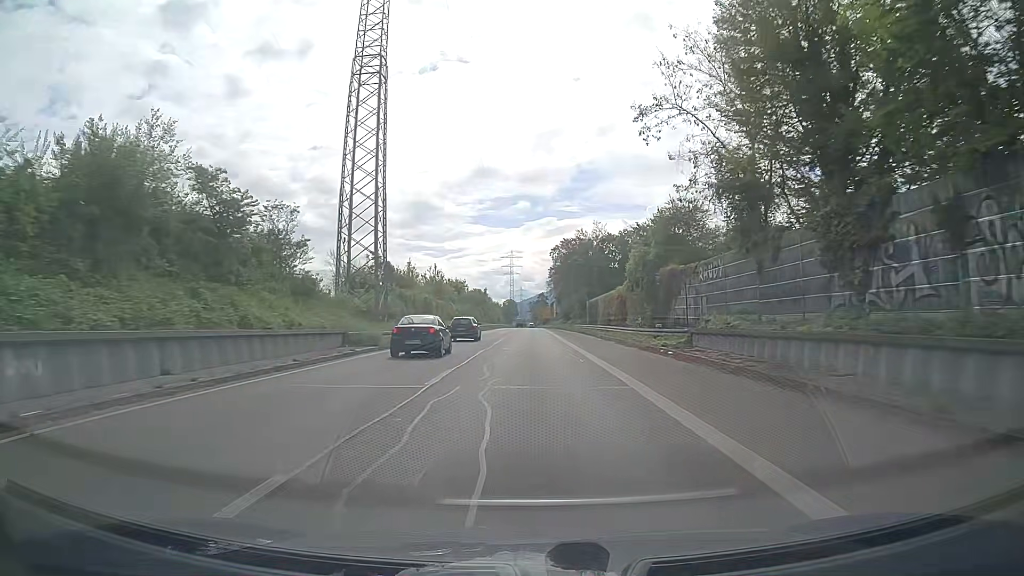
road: trunk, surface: asphalt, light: Day
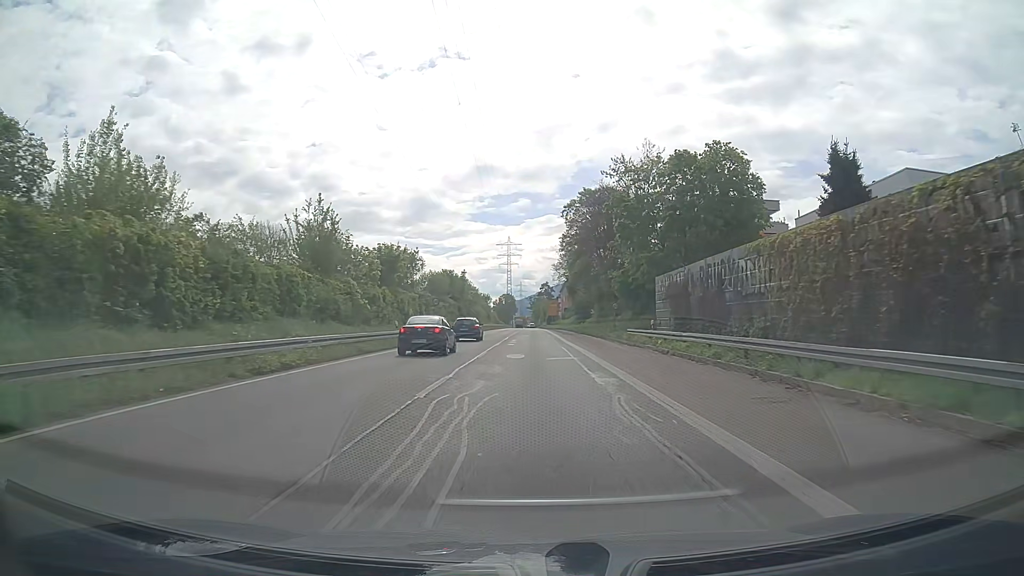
(0.0, +49.7) m; 0°
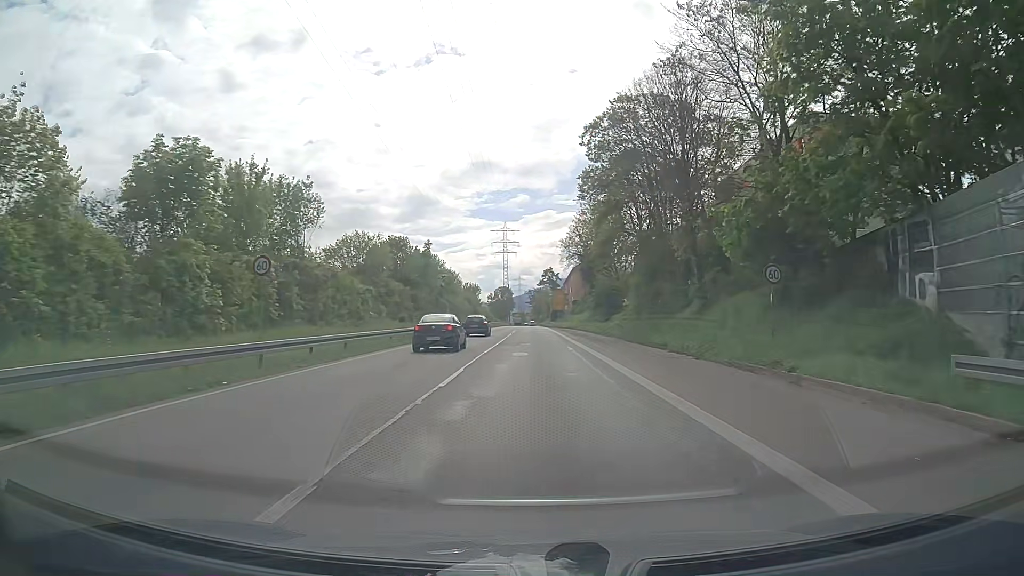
(-0.1, +34.4) m; 0°
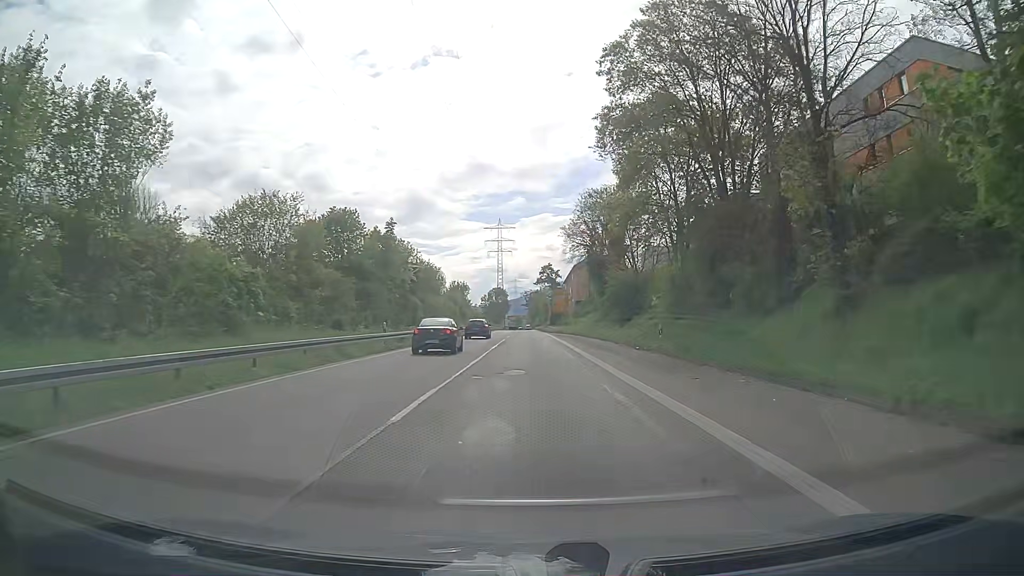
(0.0, +16.3) m; 0°
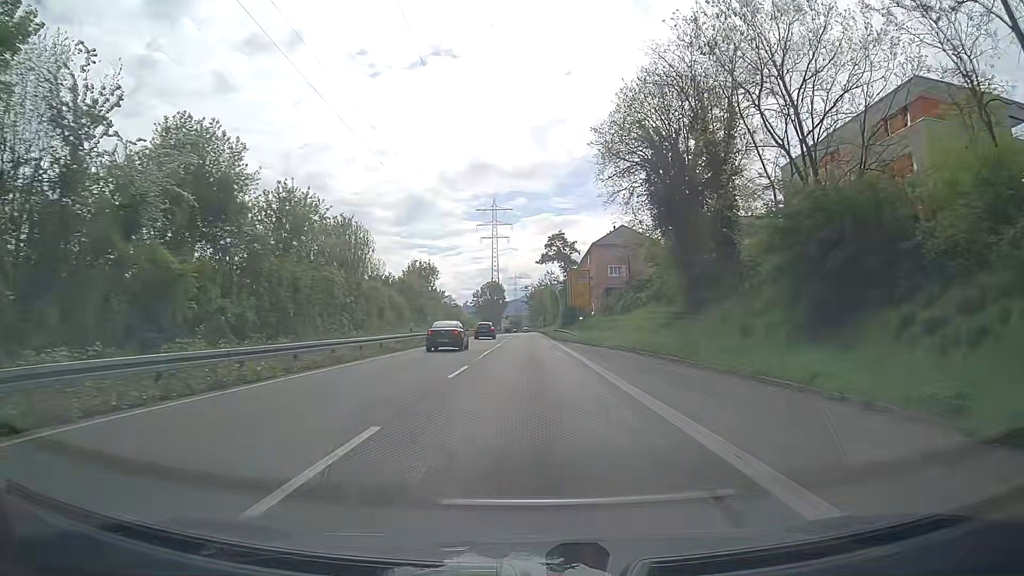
(-0.1, +40.8) m; -1°
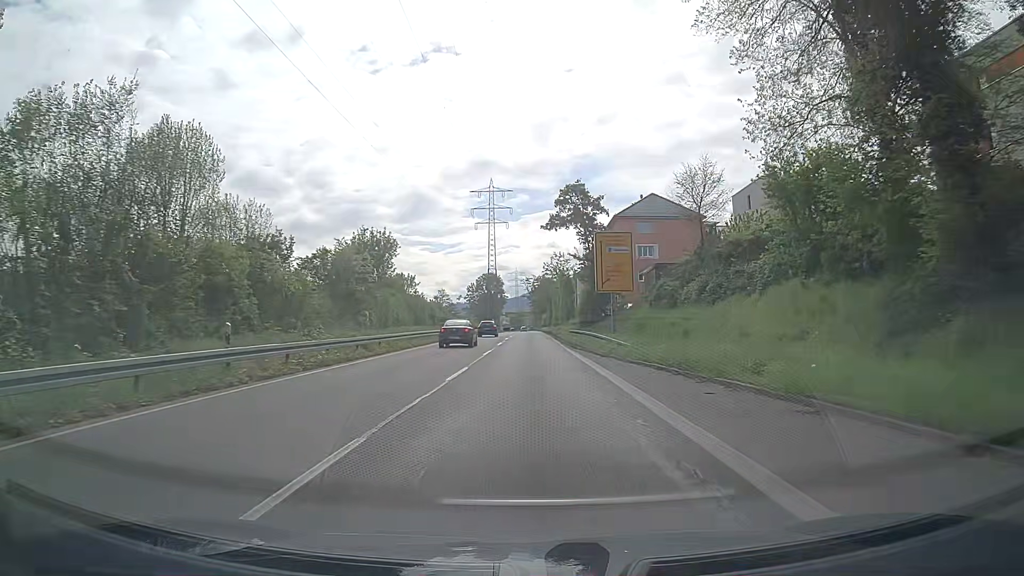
(+0.1, +25.0) m; +1°
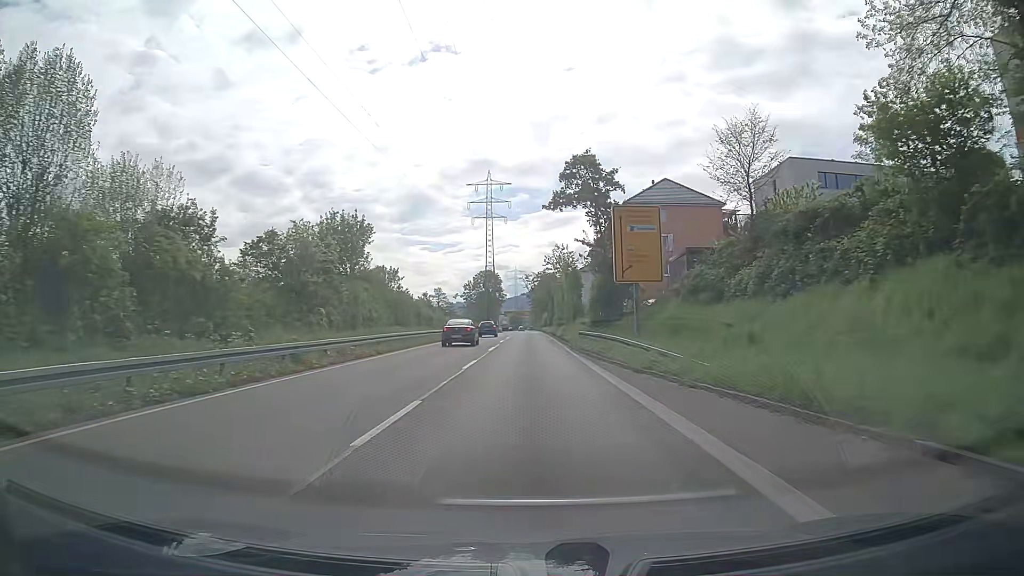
(-0.1, +8.4) m; 0°
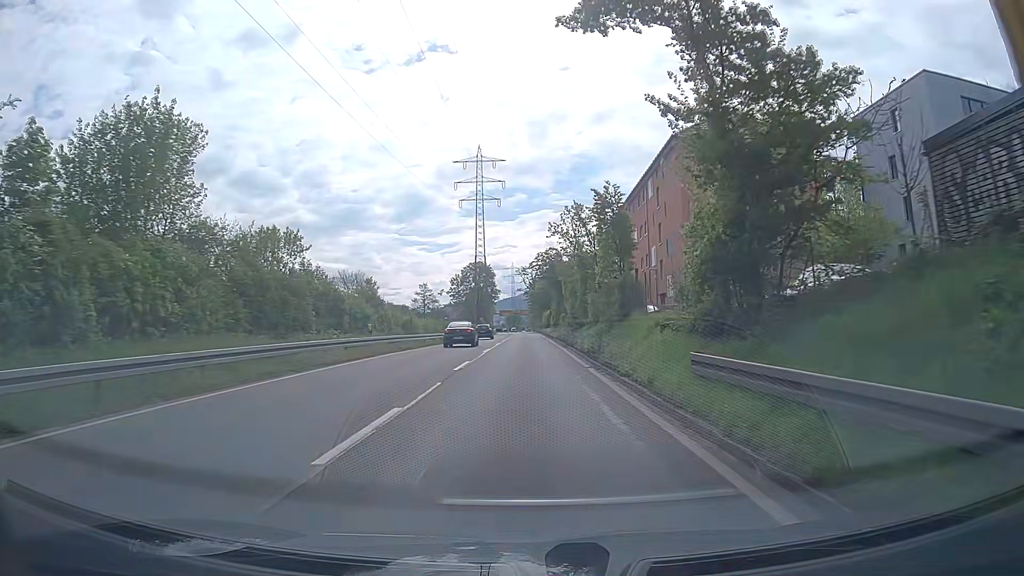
(-0.1, +25.0) m; 0°
(0, +10) (0, +20) (0, +30) (0, +40) (0, +50) (0, +60) (-1, +70) (-1, +80) (-1, +90) (-1, +100) m
